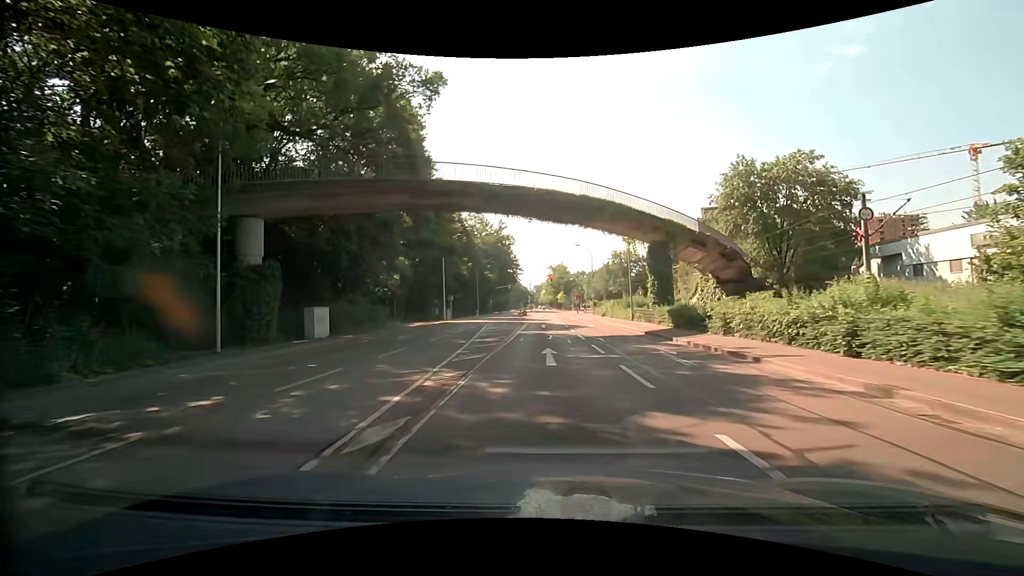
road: secondary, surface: asphalt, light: Day
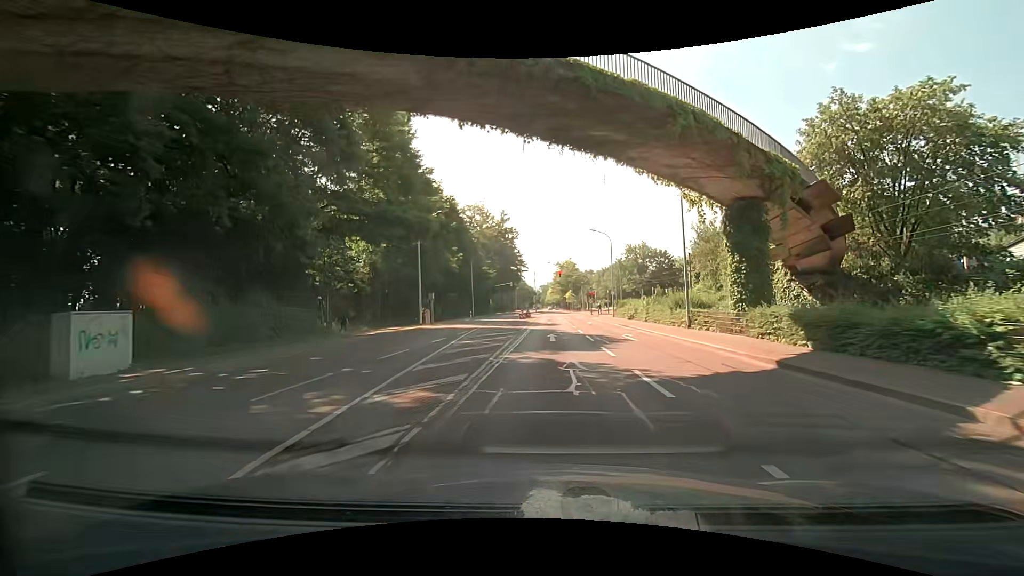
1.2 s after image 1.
(-0.2, +13.1) m; 0°
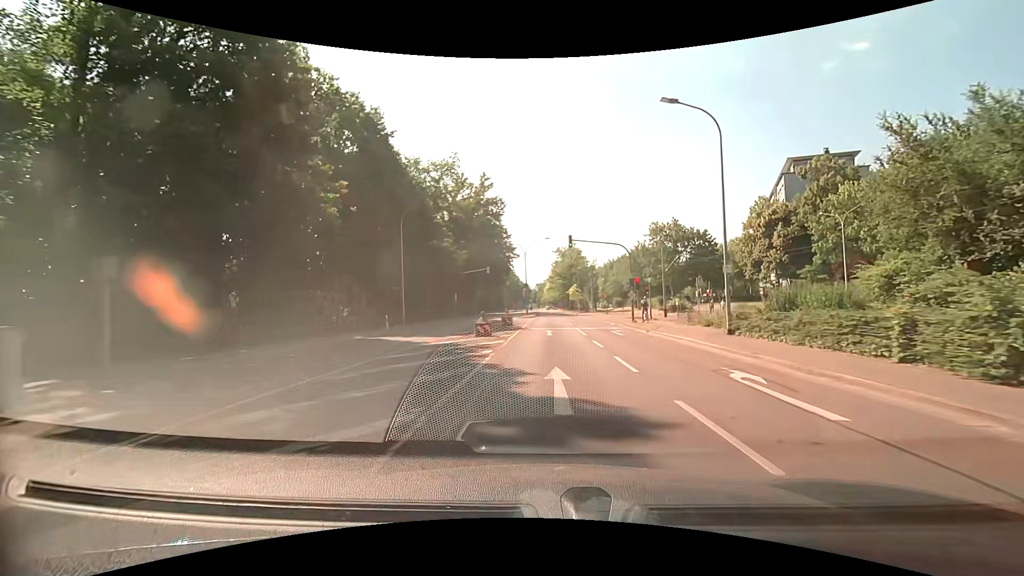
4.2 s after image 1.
(-0.3, +33.7) m; 0°
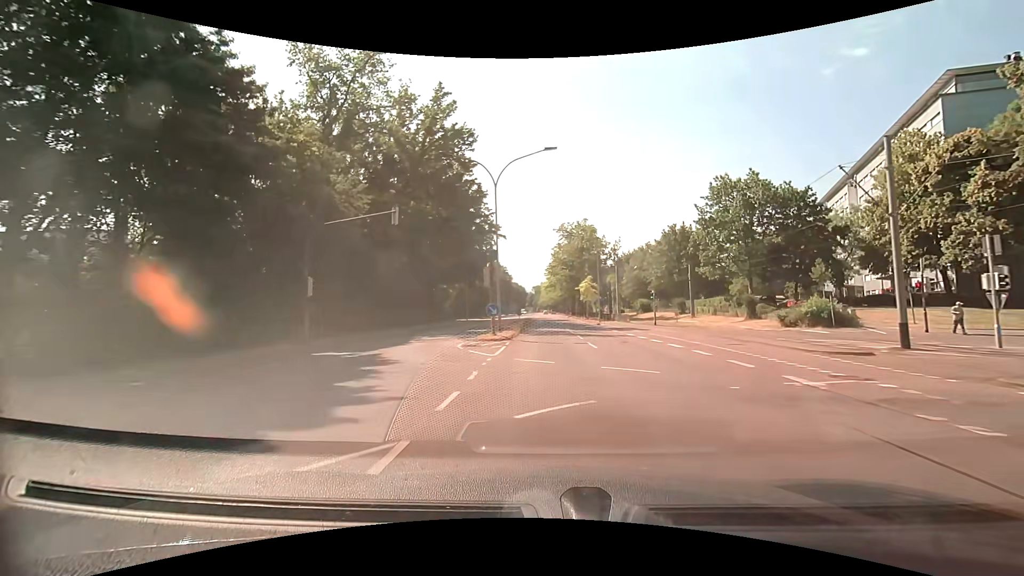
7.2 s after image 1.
(0.0, +36.8) m; 0°
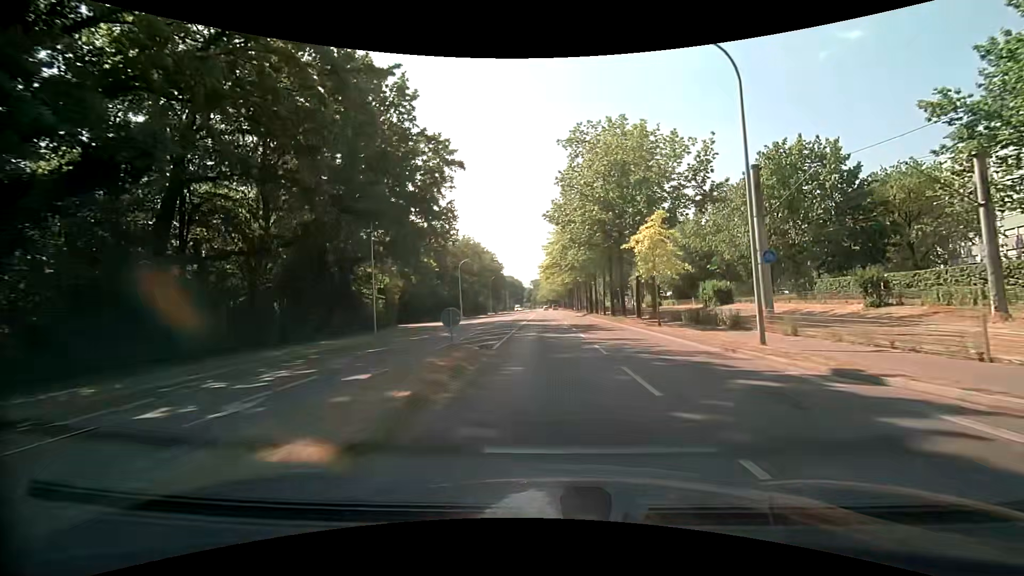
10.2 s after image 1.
(0.0, +40.2) m; 0°
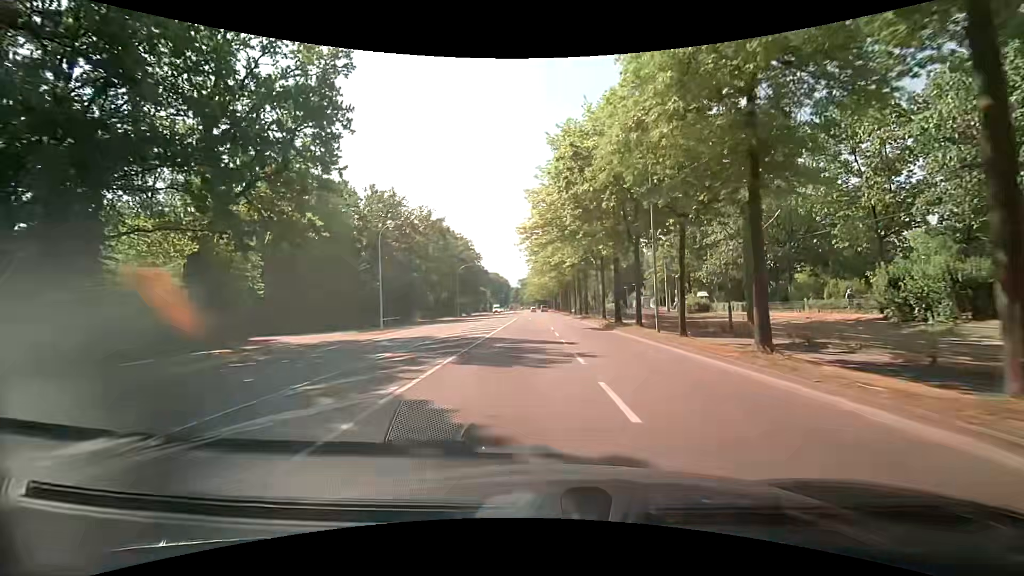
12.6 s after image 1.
(+0.4, +31.6) m; +1°
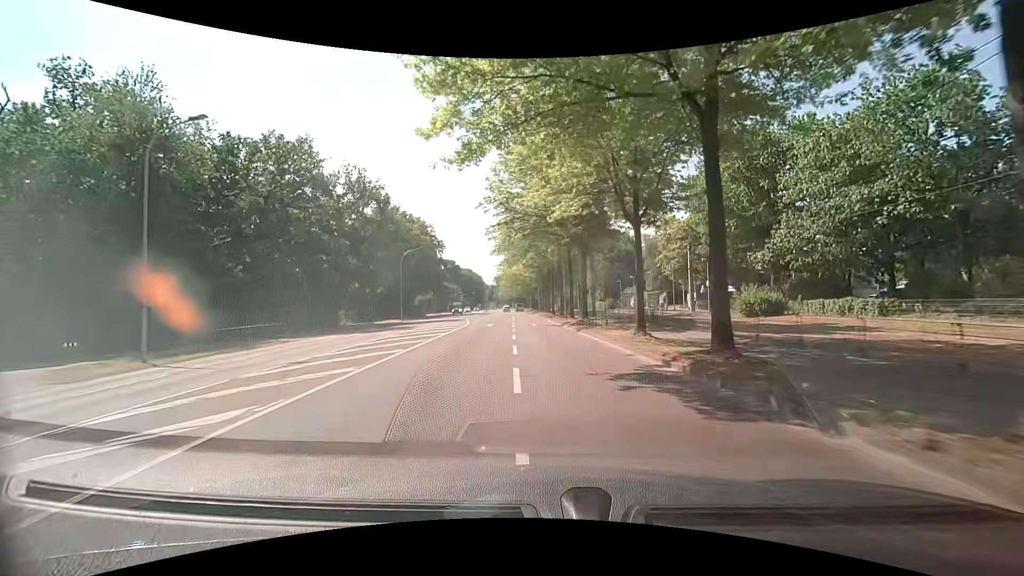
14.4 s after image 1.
(+0.8, +22.4) m; +3°
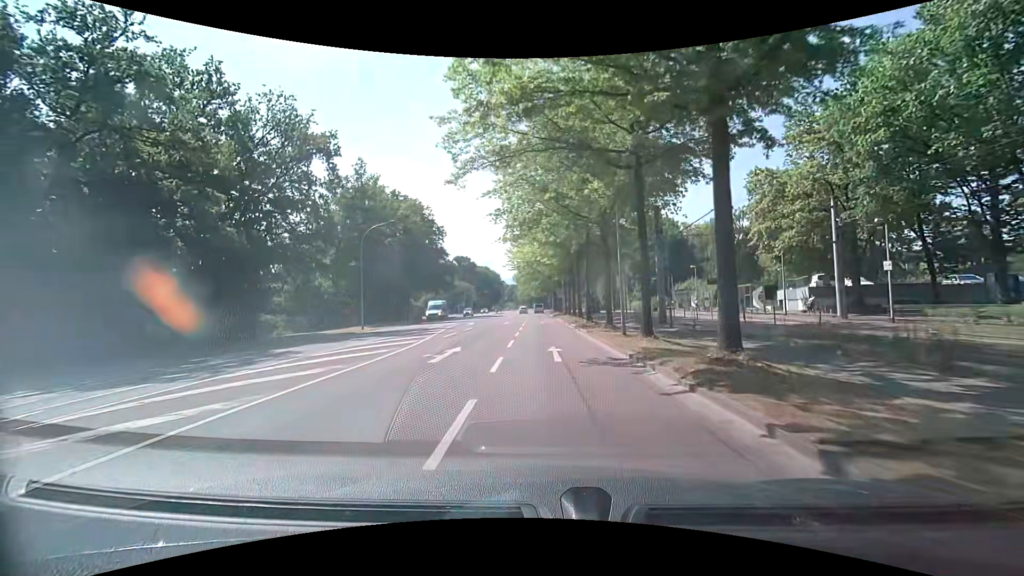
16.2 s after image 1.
(-0.4, +21.4) m; -2°
(0, +10) (0, +20) (0, +30) (0, +40) (-1, +50) (-1, +60) (-1, +70) (-1, +80) (-2, +90) (-2, +100) m
